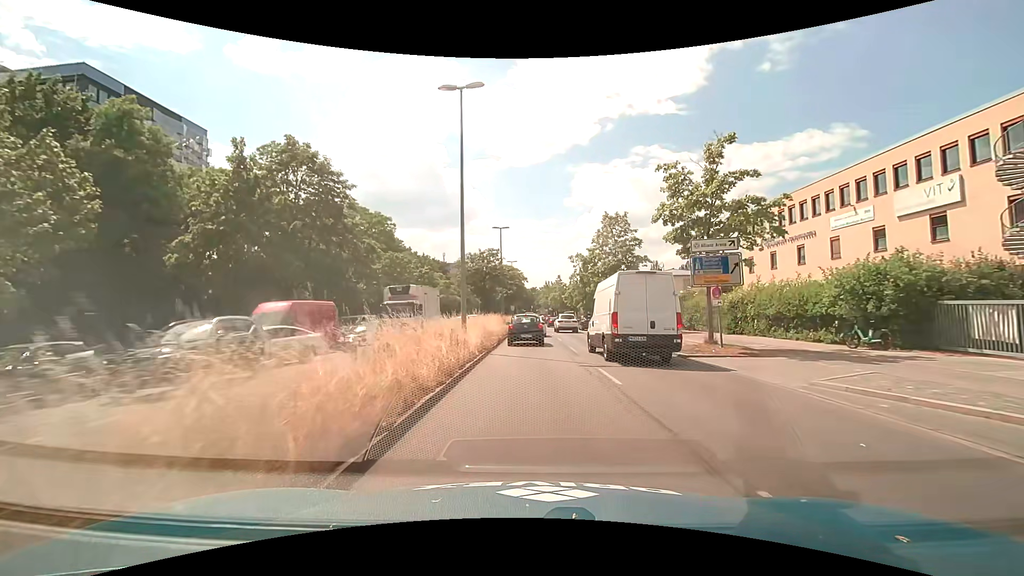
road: primary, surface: asphalt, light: Day
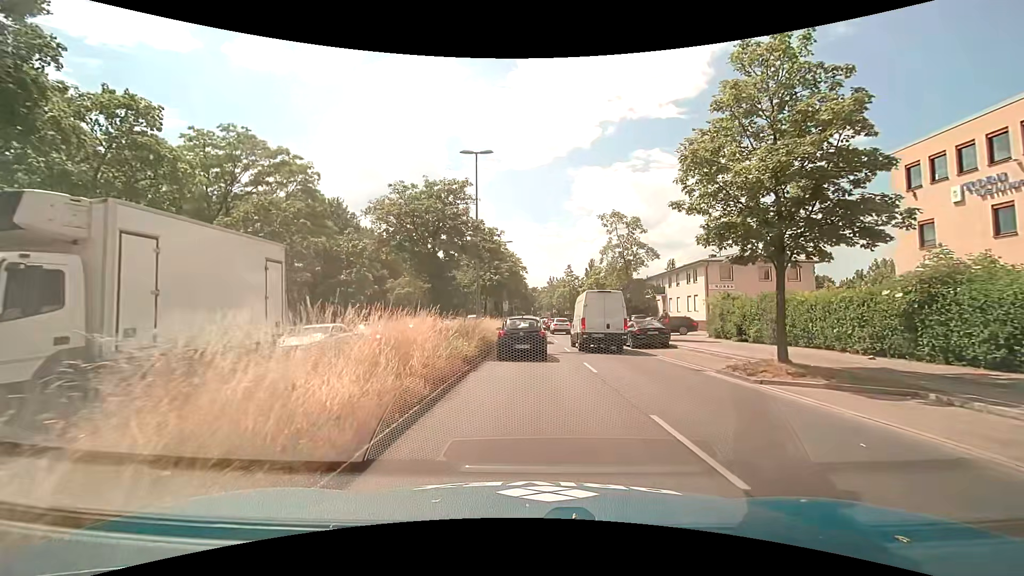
(-0.1, +23.6) m; 0°
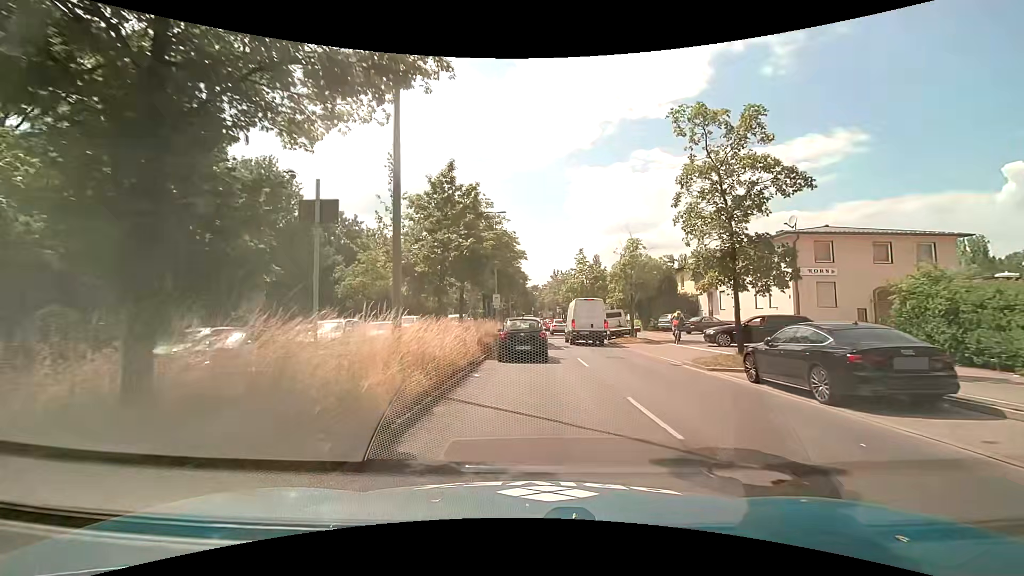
(-0.1, +16.3) m; 0°
(0, +10) (0, +20) (0, +30) (0, +40) (0, +50) (0, +60) (0, +70) (0, +80) (0, +90) (0, +100) m
